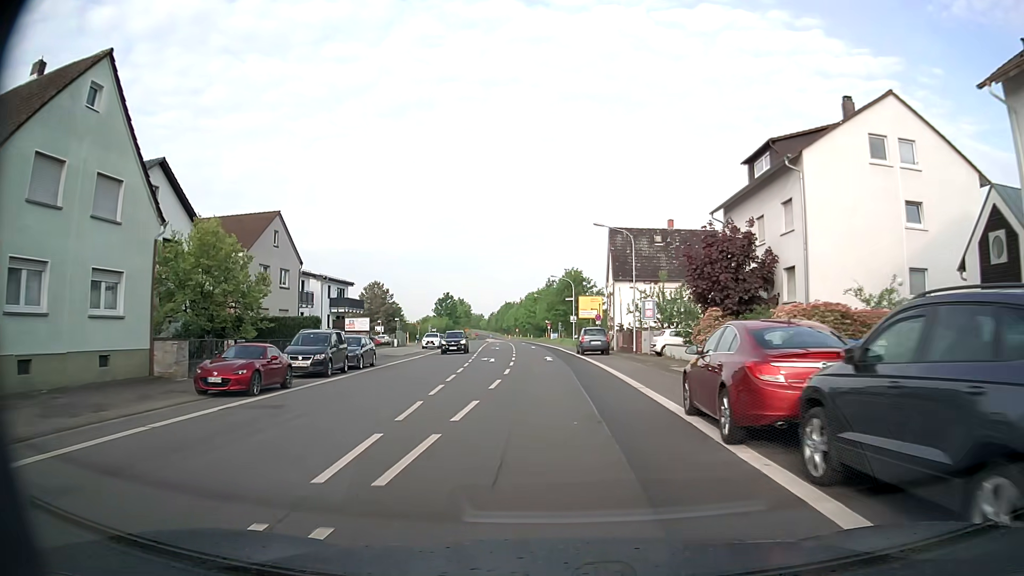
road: tertiary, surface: asphalt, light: Day
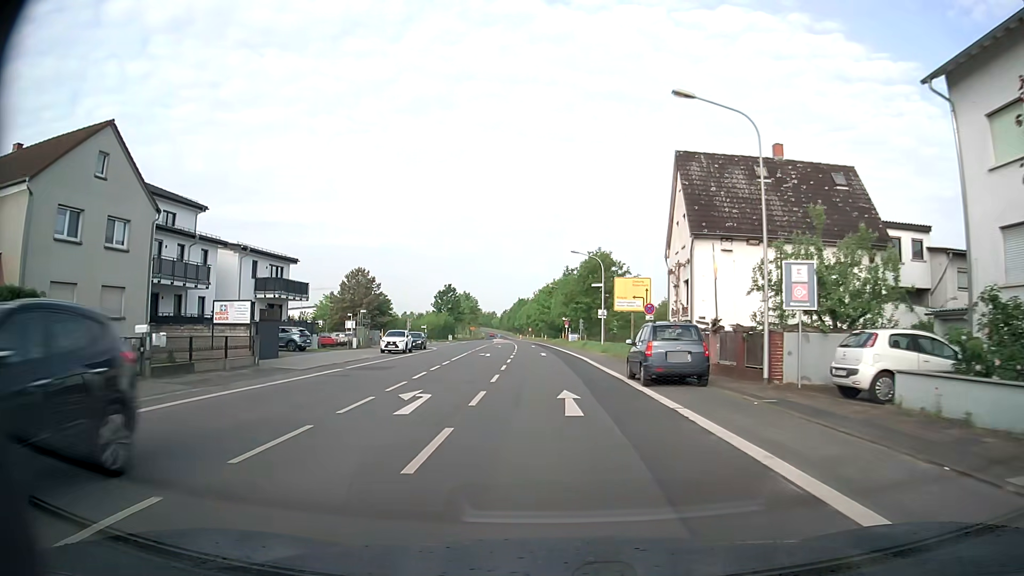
(-0.2, +22.5) m; -1°
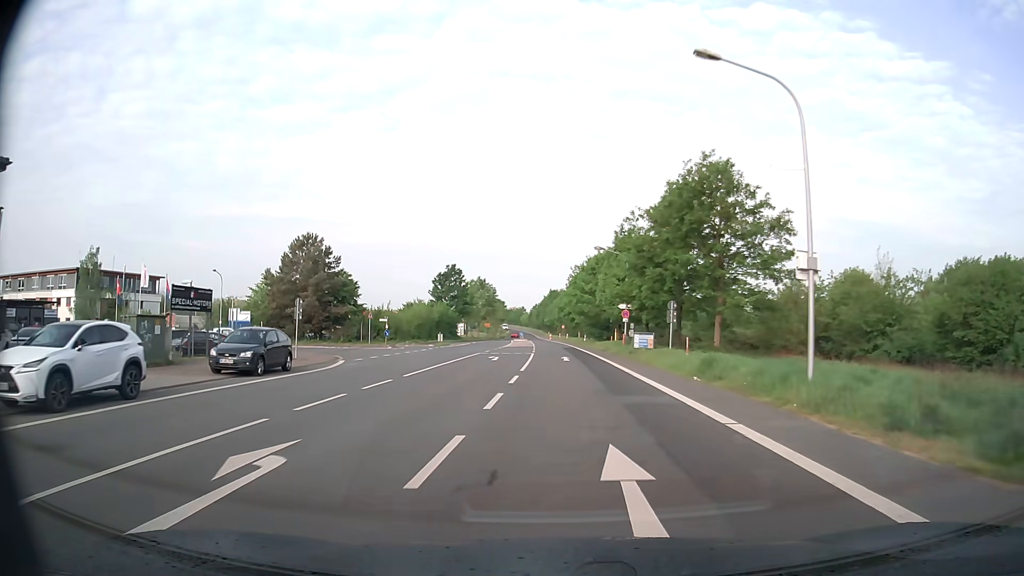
(-1.0, +37.9) m; -3°
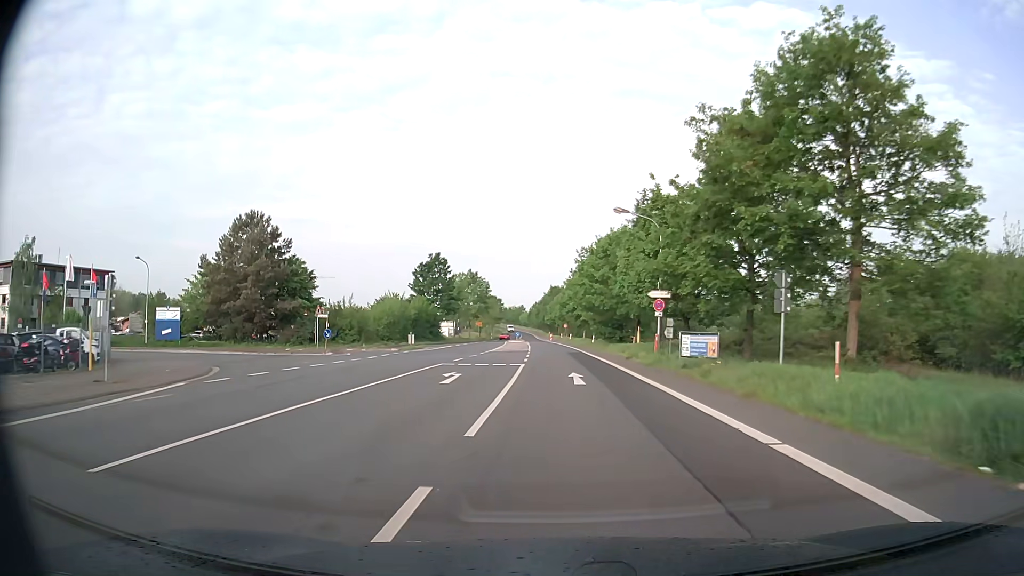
(0.0, +15.4) m; 0°
(0, +10) (0, +20) (0, +30) (0, +40) (0, +50) (-1, +60) (-1, +70) (-1, +80) (-2, +90) (-2, +100) m
